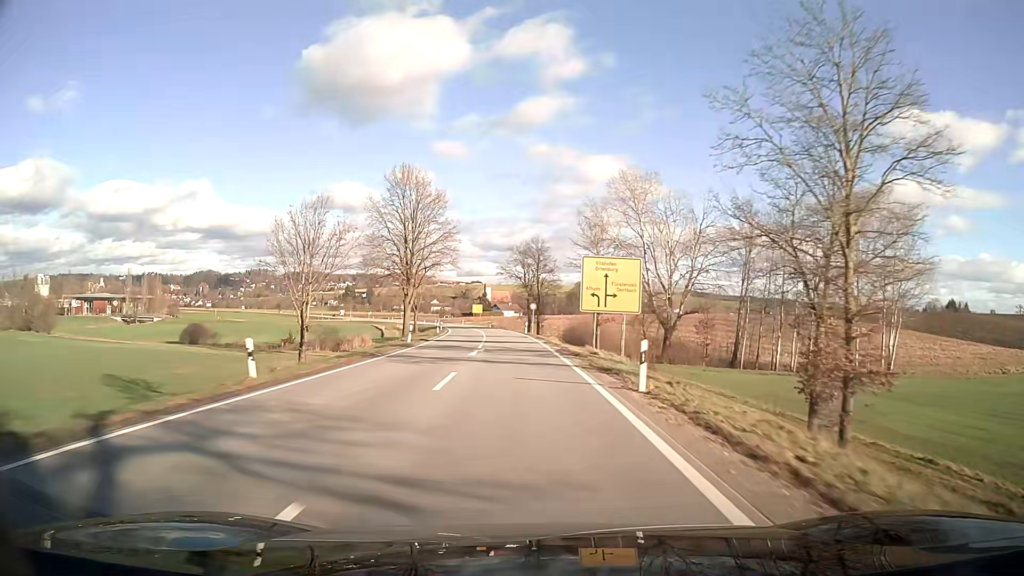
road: secondary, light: Day
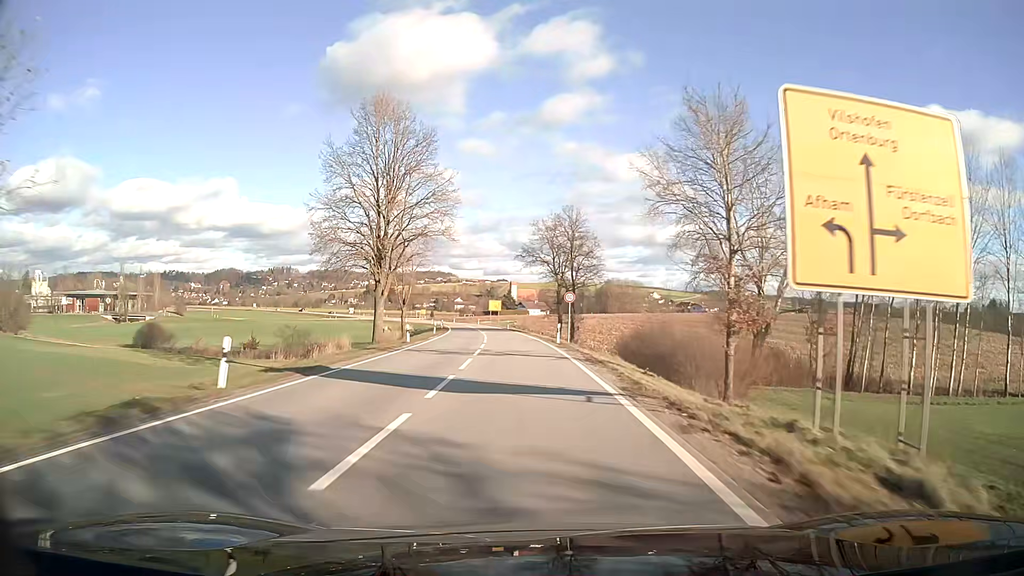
(-0.5, +25.4) m; -2°
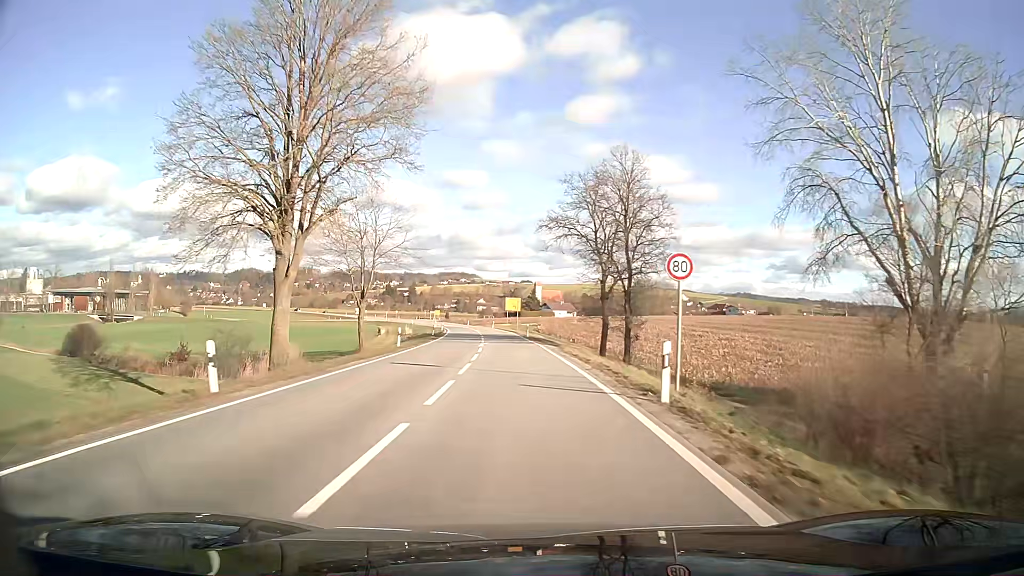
(-0.4, +24.6) m; -2°
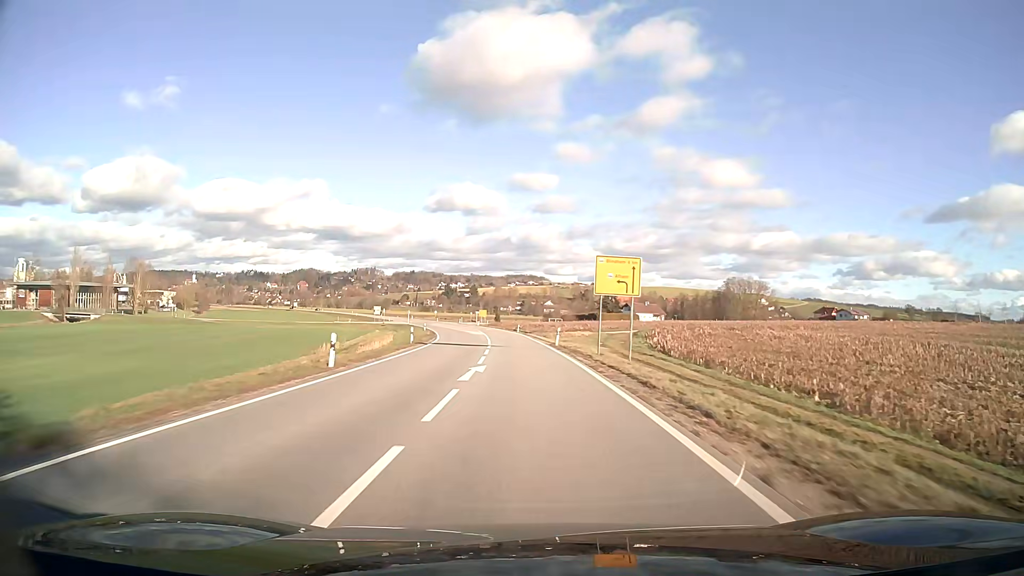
(-3.1, +61.6) m; -6°
